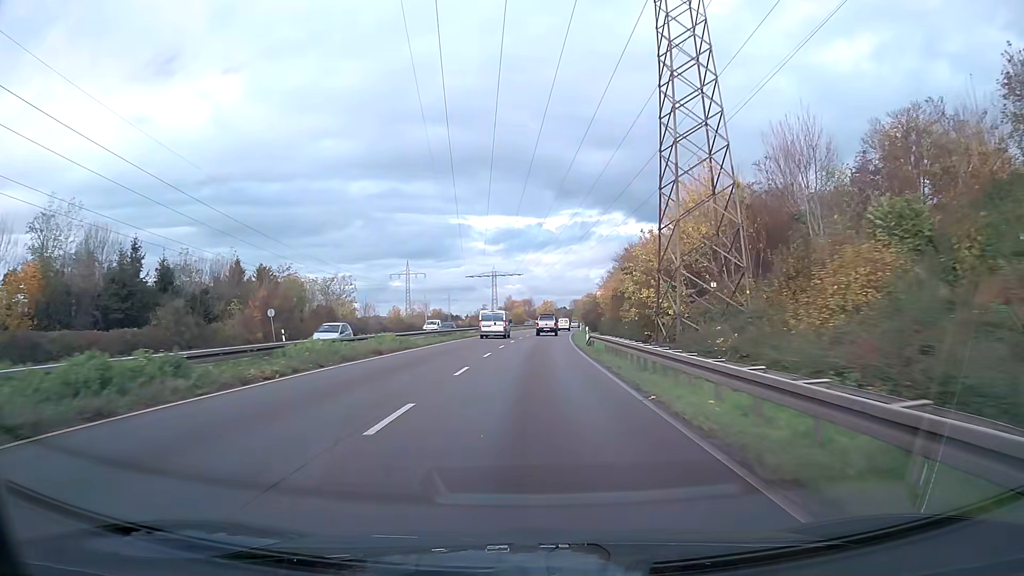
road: trunk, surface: asphalt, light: Day
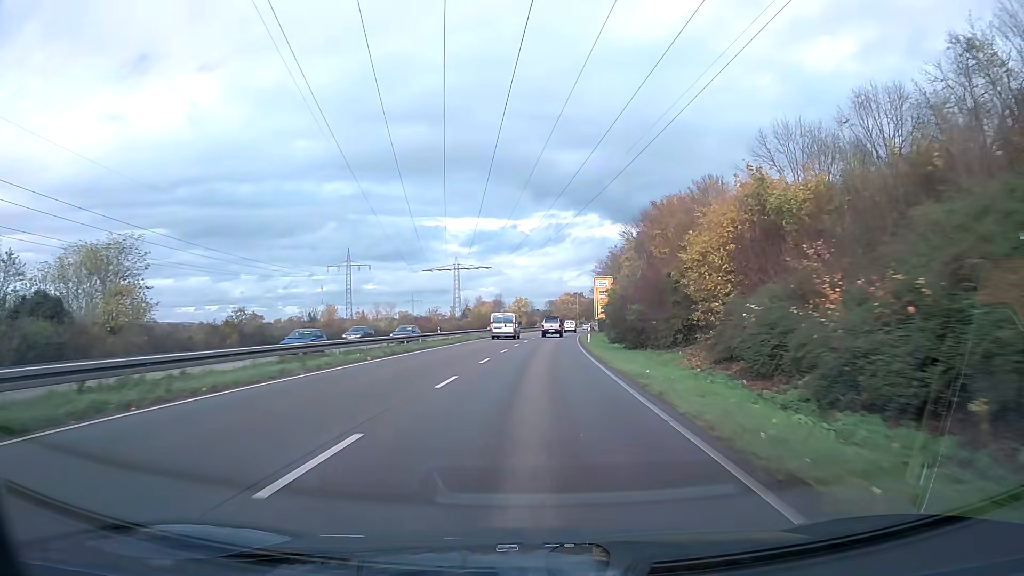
(+1.0, +47.5) m; +2°
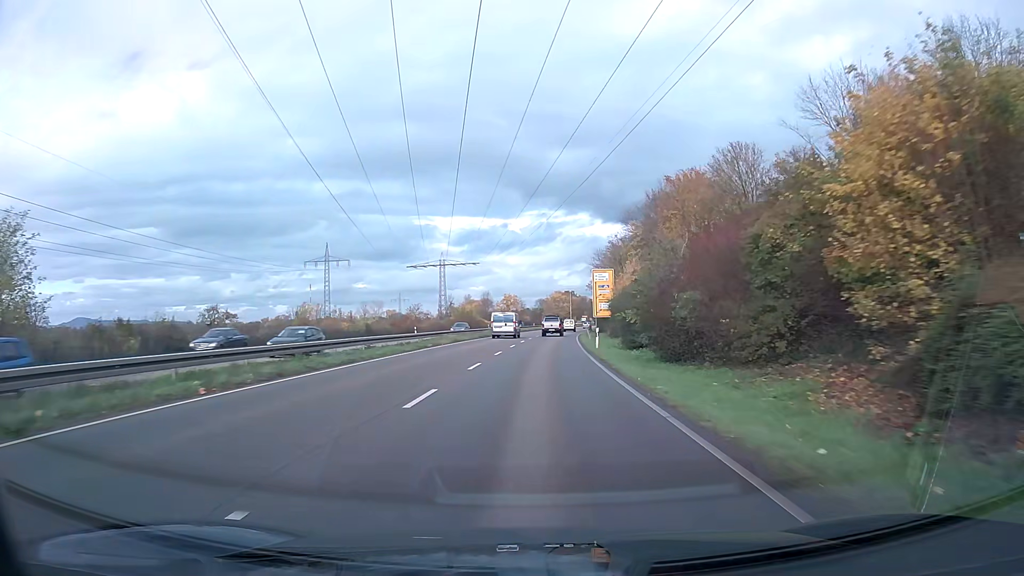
(+0.1, +12.3) m; +1°
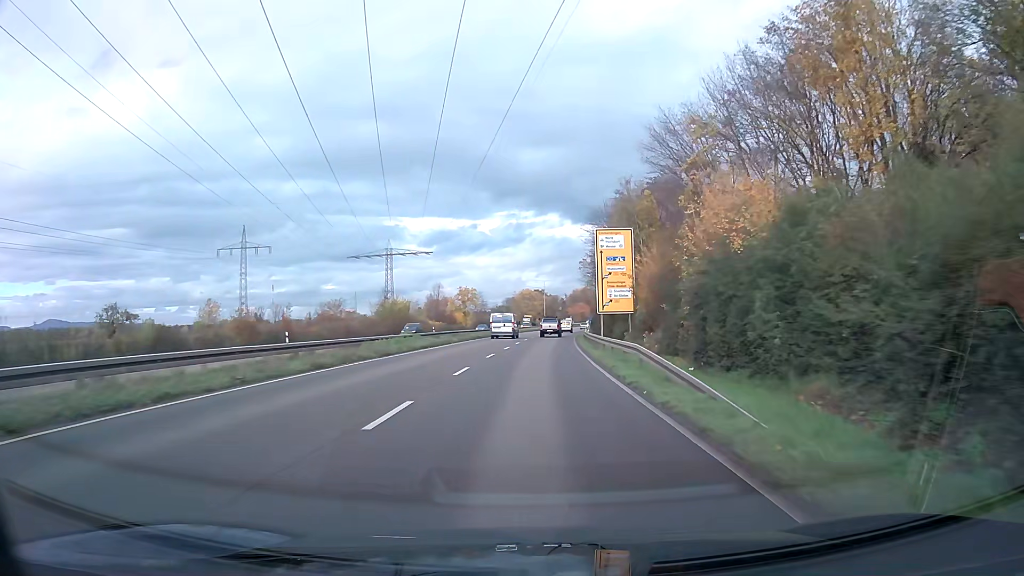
(+0.9, +37.7) m; +3°
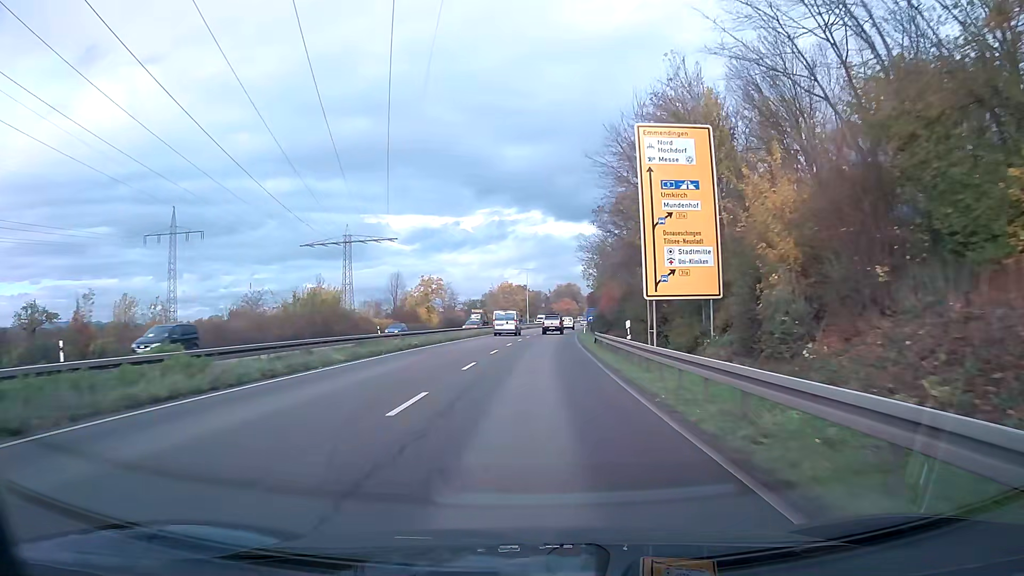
(+0.3, +25.4) m; +1°
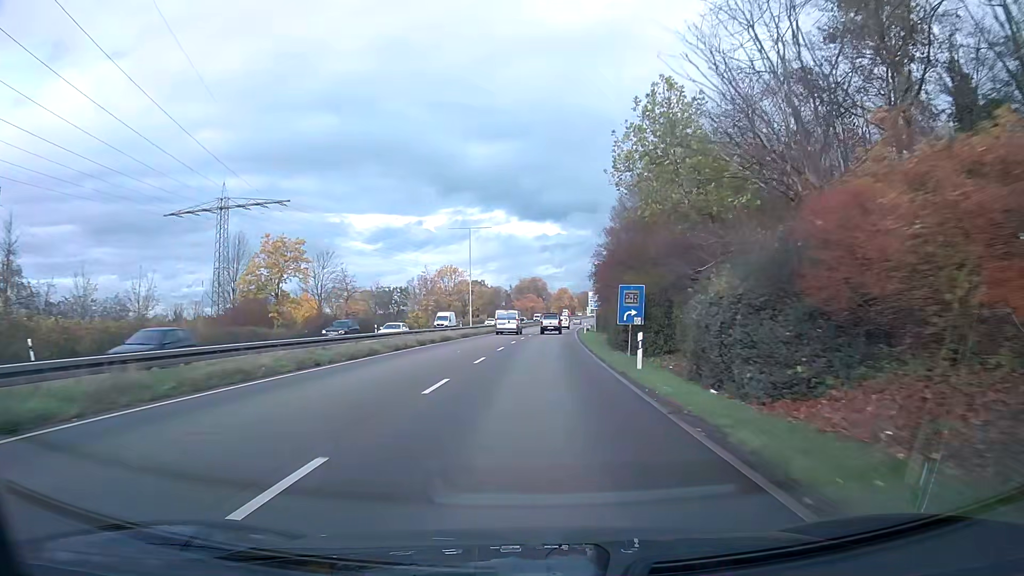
(+1.4, +50.4) m; +3°
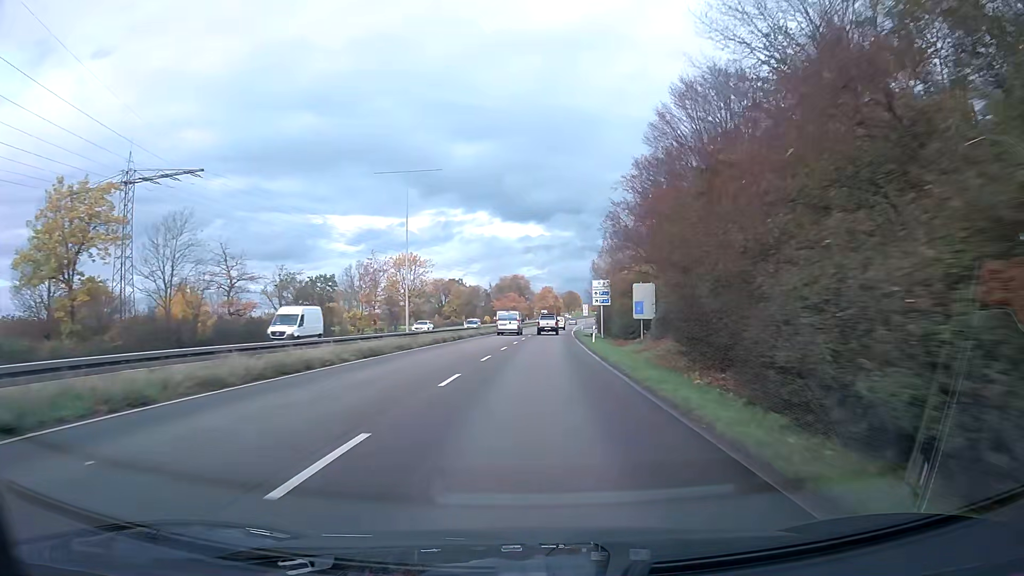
(+0.3, +25.1) m; +1°
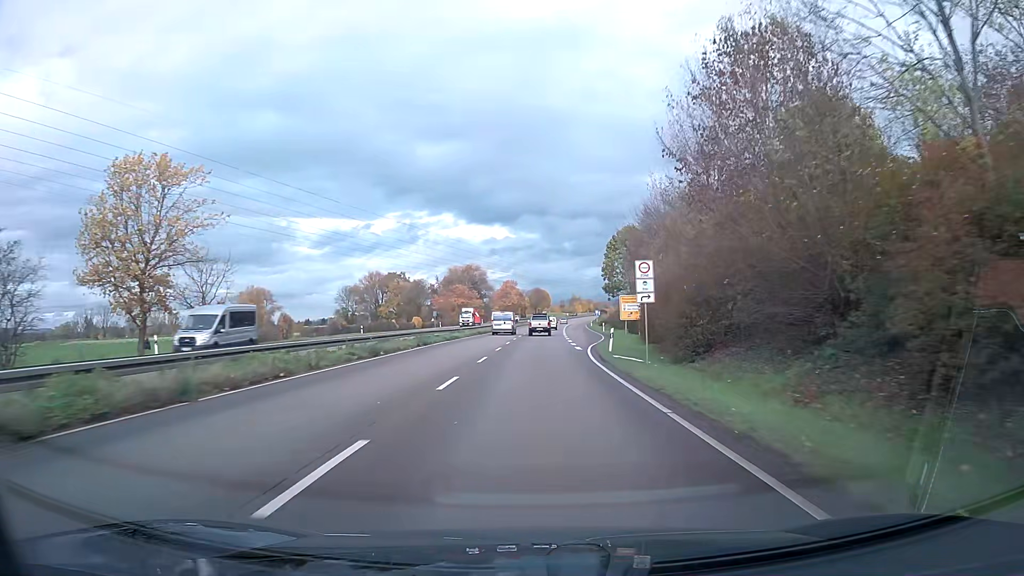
(+1.8, +62.6) m; +3°
